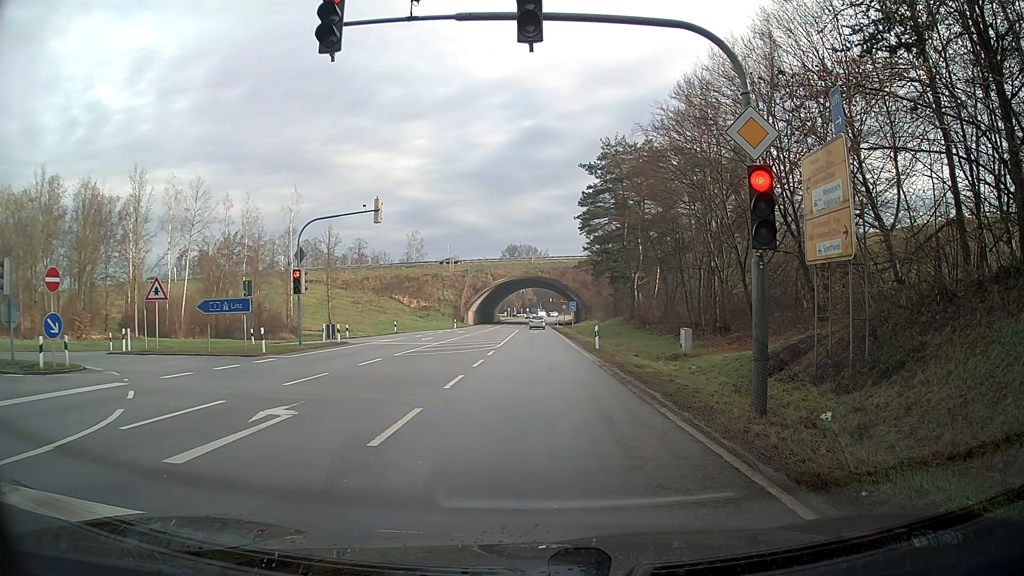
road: secondary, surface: asphalt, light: Day
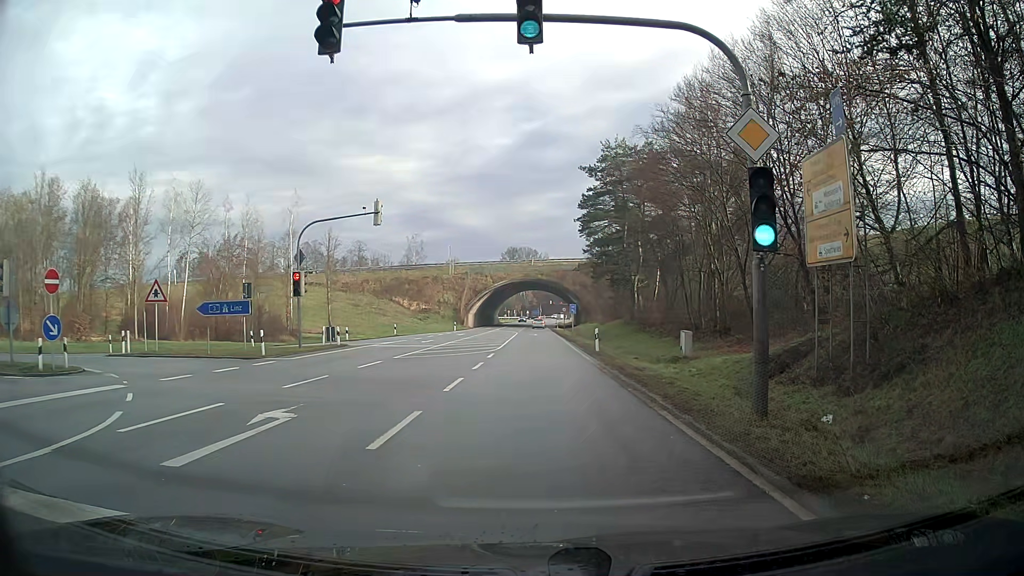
(0.0, 0.0) m; 0°
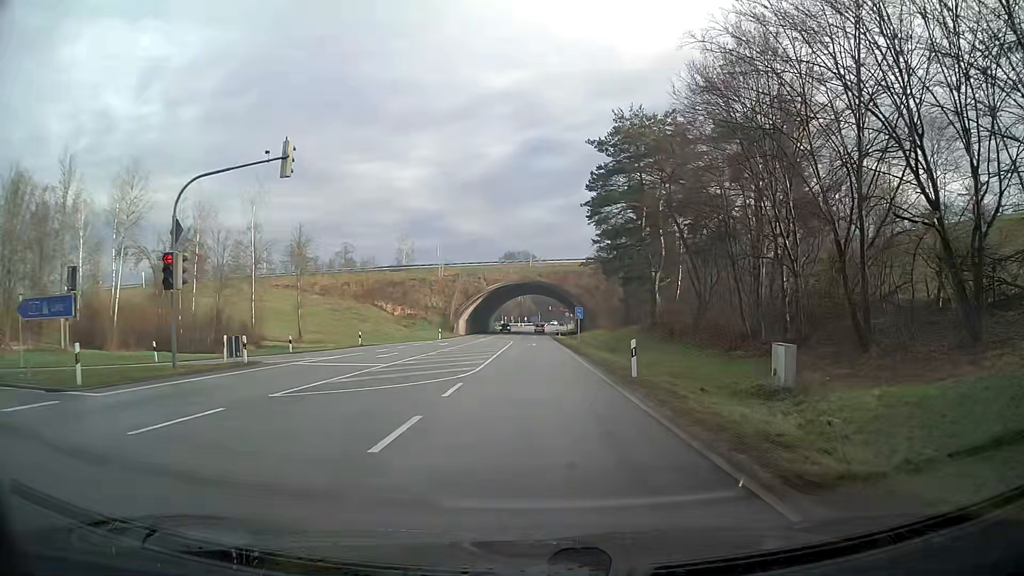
(-0.4, +12.7) m; -2°
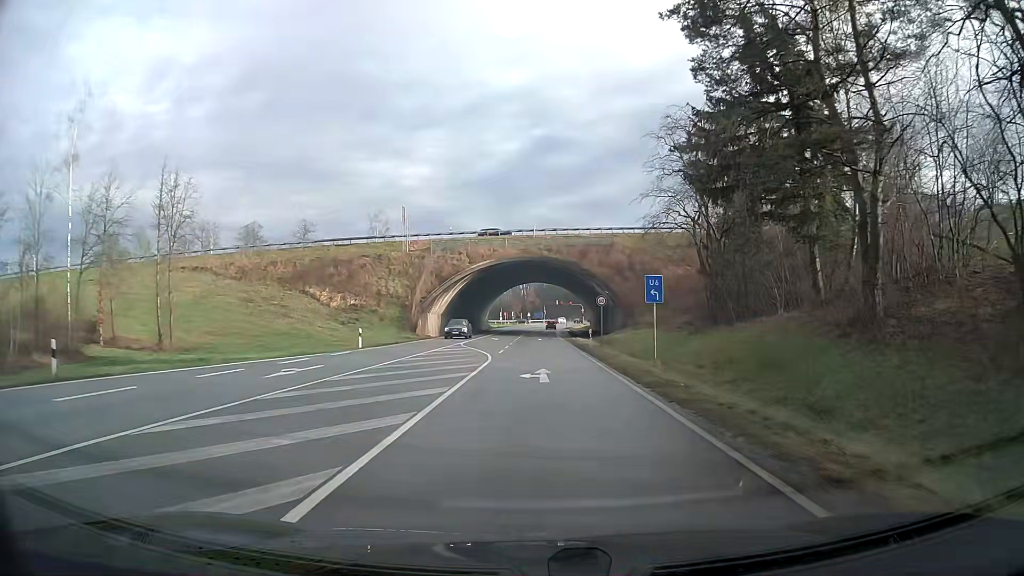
(+0.2, +34.4) m; 0°
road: primary
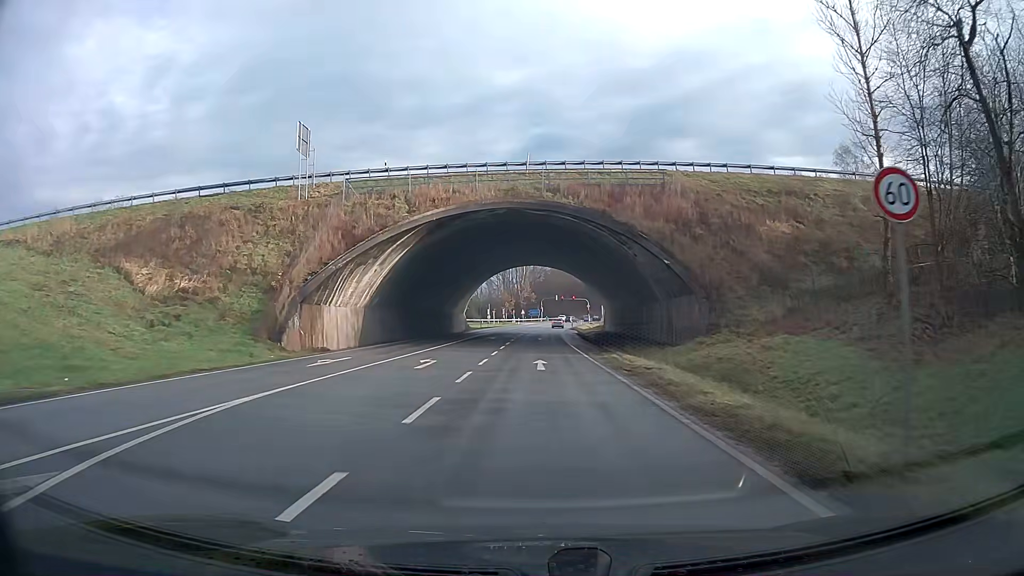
(+0.3, +33.5) m; +1°
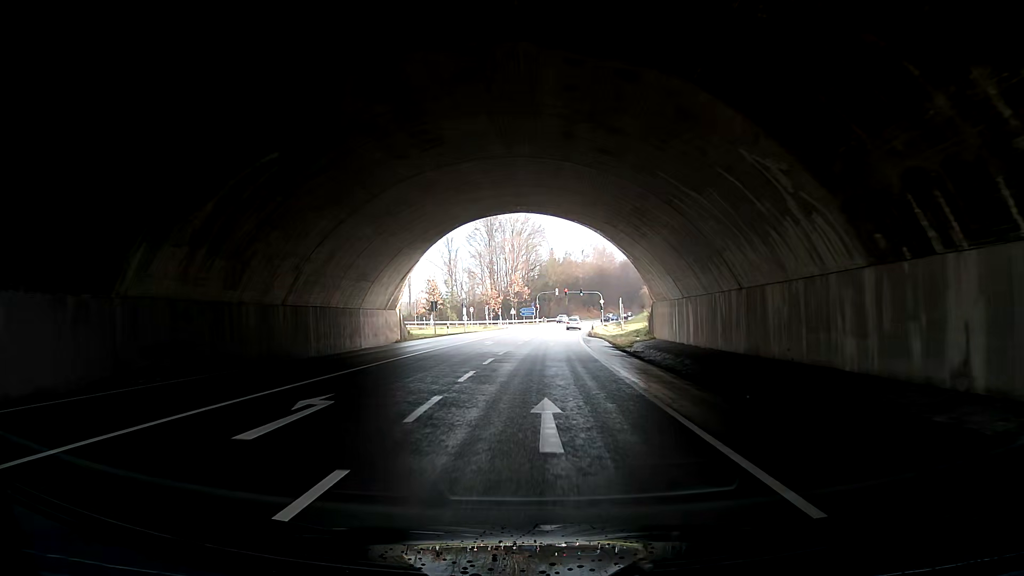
(-0.1, +41.8) m; -3°
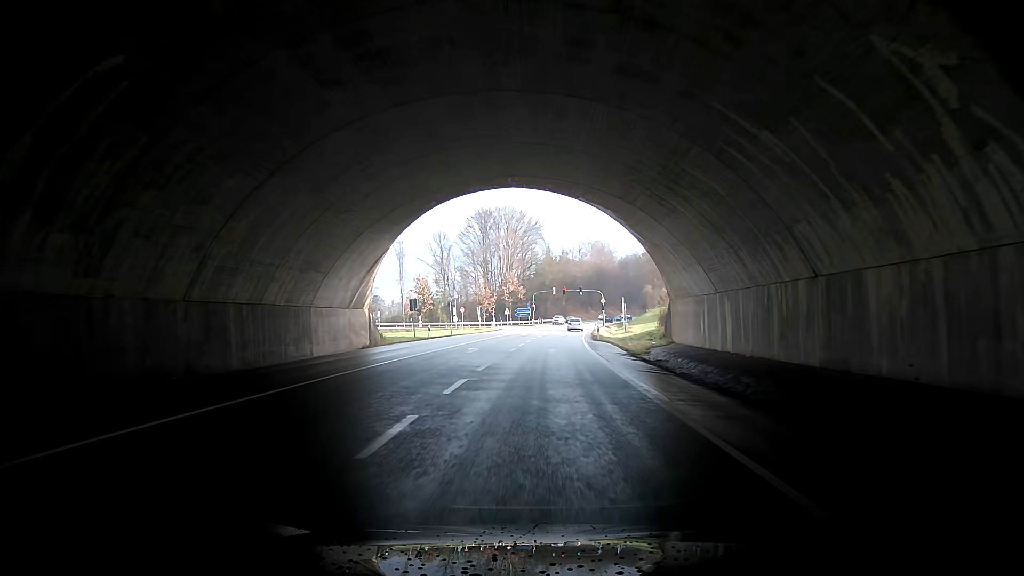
(-0.2, +8.4) m; -1°
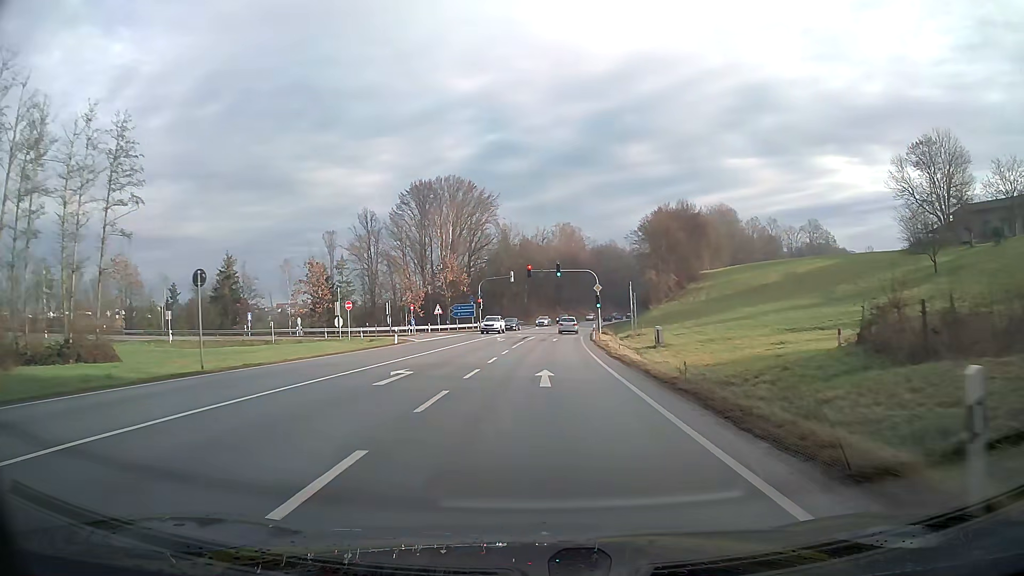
(+4.2, +44.6) m; +7°
(0, +10) (0, +20) (+1, +30) (+1, +40) (+2, +50) (+3, +60) (+4, +70) (+5, +80) (+7, +90) (+8, +100) m
